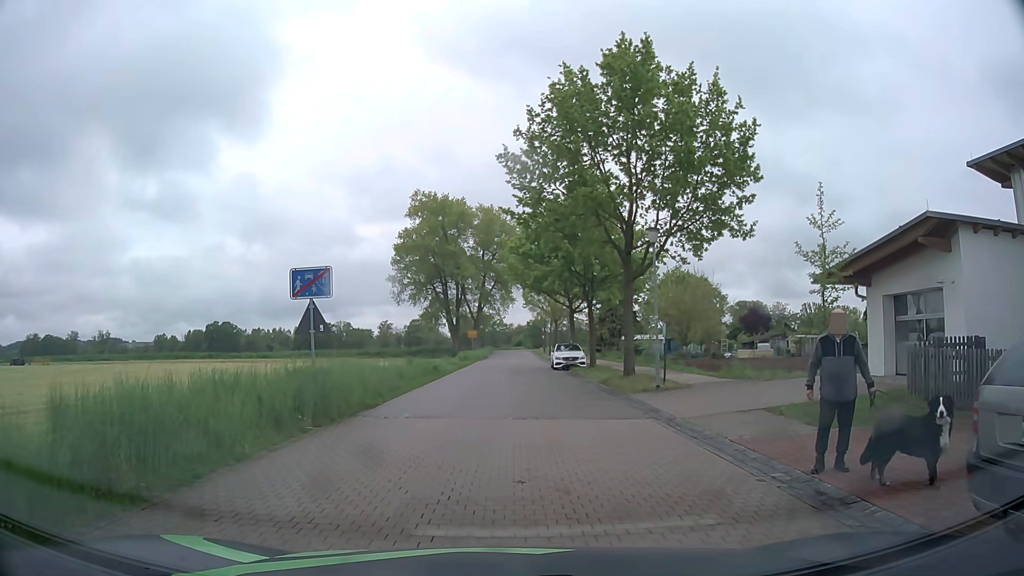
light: Day
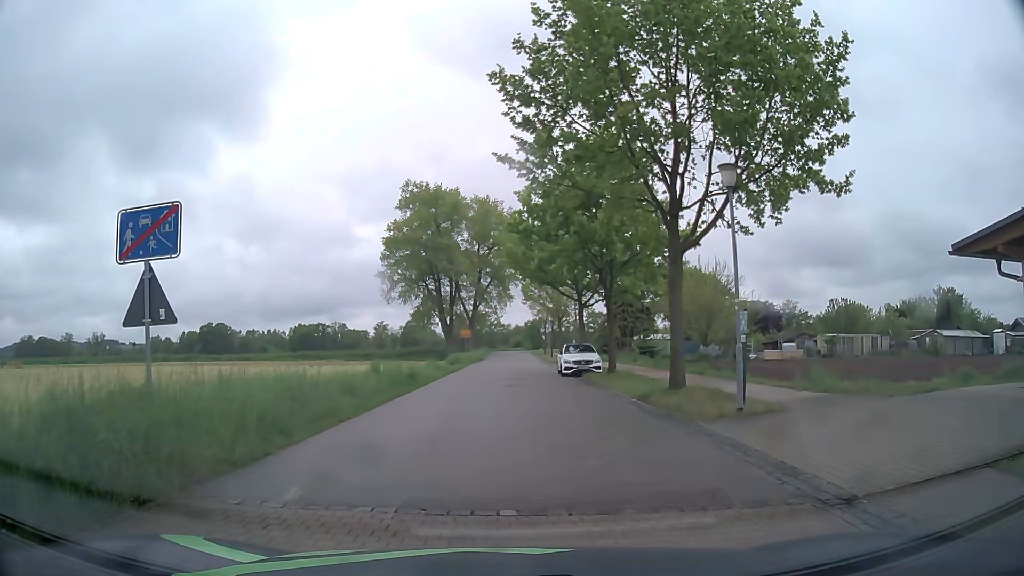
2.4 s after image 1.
(0.0, +7.1) m; 0°
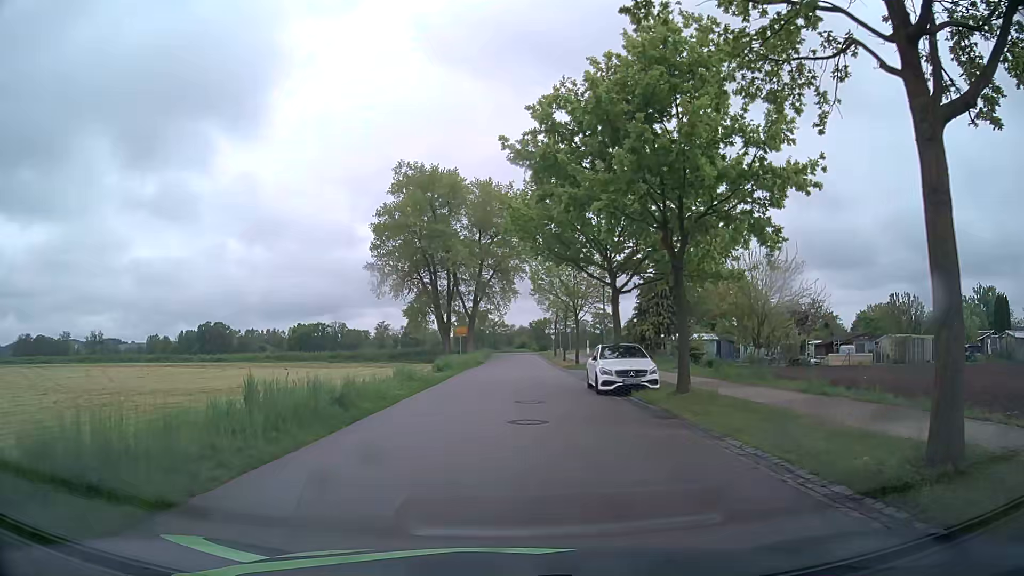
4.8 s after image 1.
(-0.1, +11.1) m; -1°
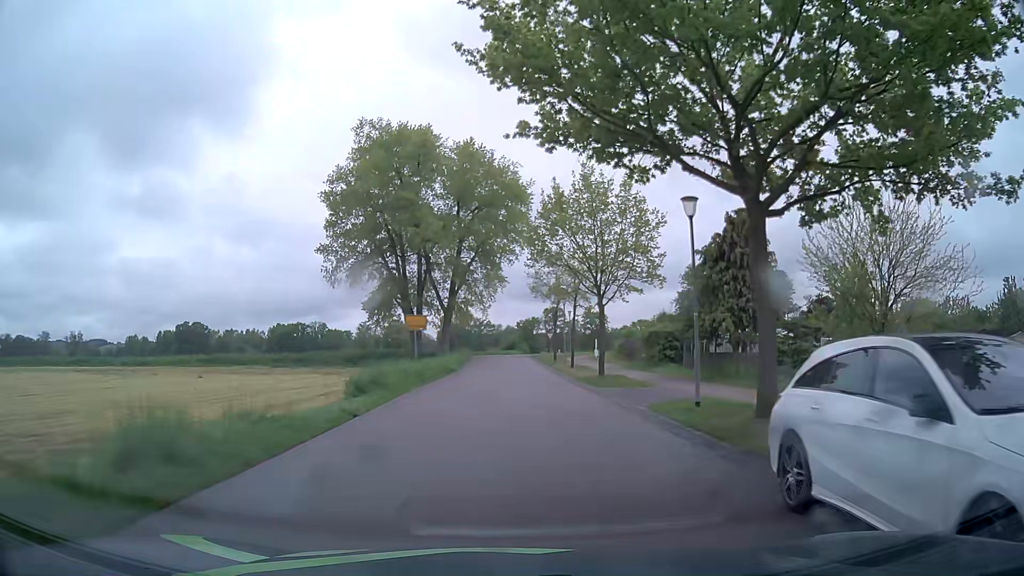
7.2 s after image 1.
(+0.3, +17.3) m; +1°
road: residential
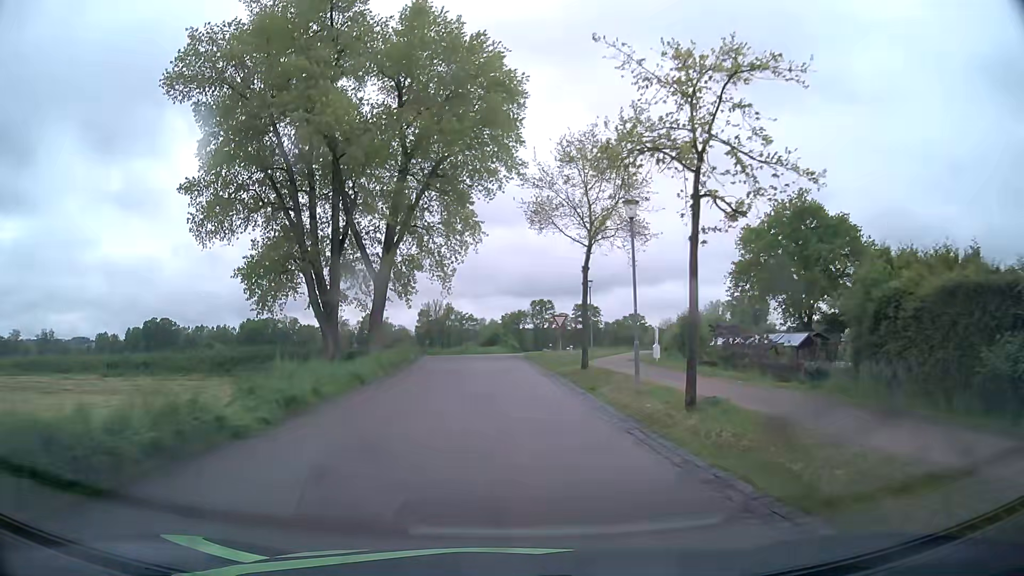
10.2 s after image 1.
(+0.6, +29.1) m; +1°
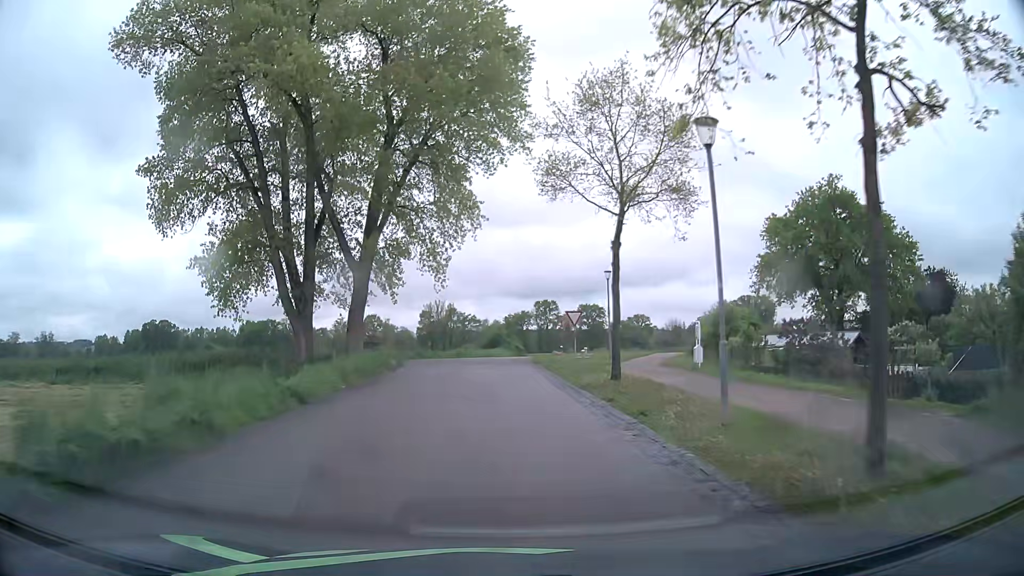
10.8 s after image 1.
(0.0, +6.1) m; 0°
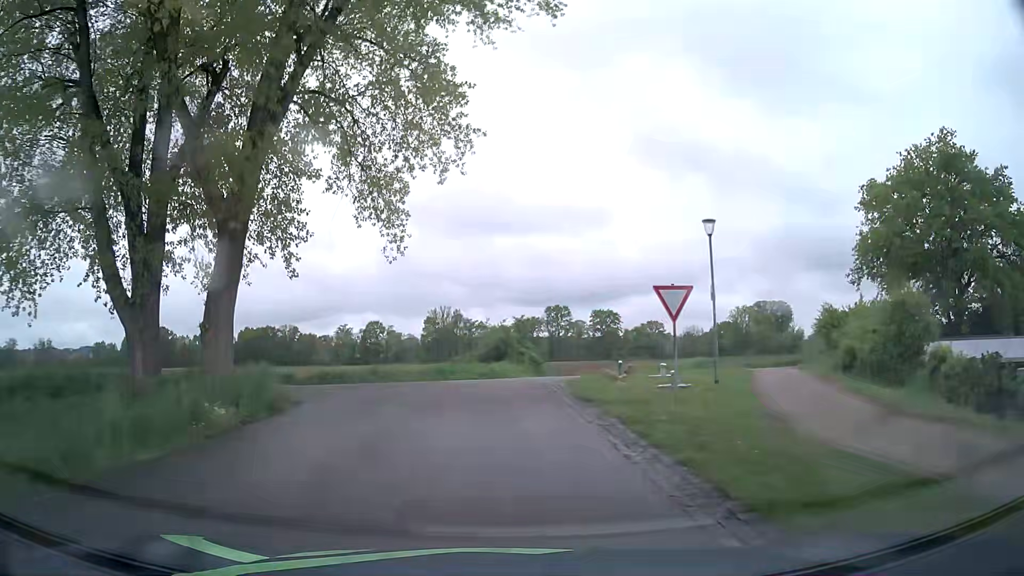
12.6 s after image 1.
(-0.1, +16.8) m; -1°
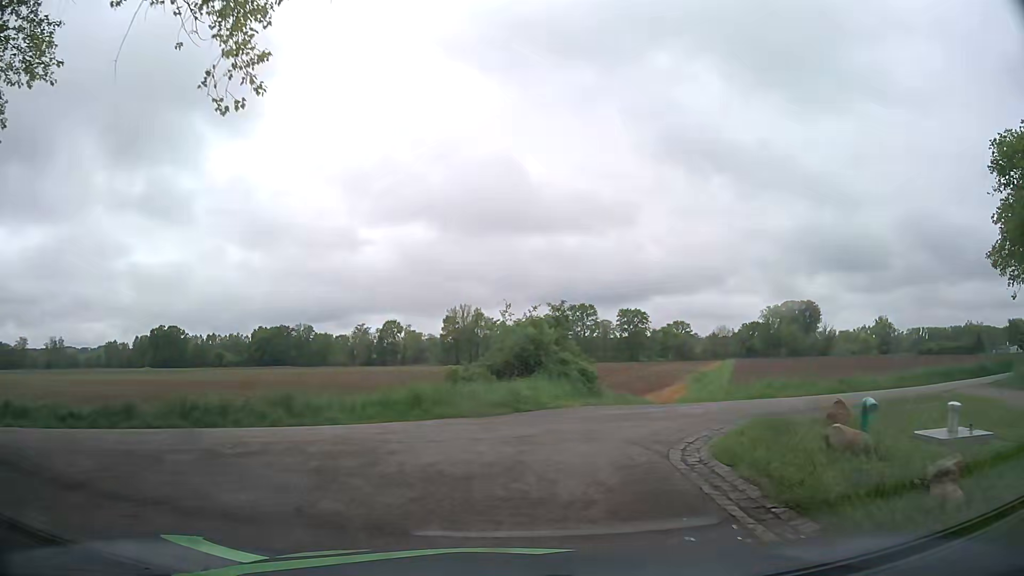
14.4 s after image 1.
(-0.3, +13.0) m; -2°
(+1, +10) (+8, +17) (+17, +21) (+26, +25) (+35, +30) (+43, +36) (+52, +41) (+60, +46) (+69, +52) (+77, +58) m
